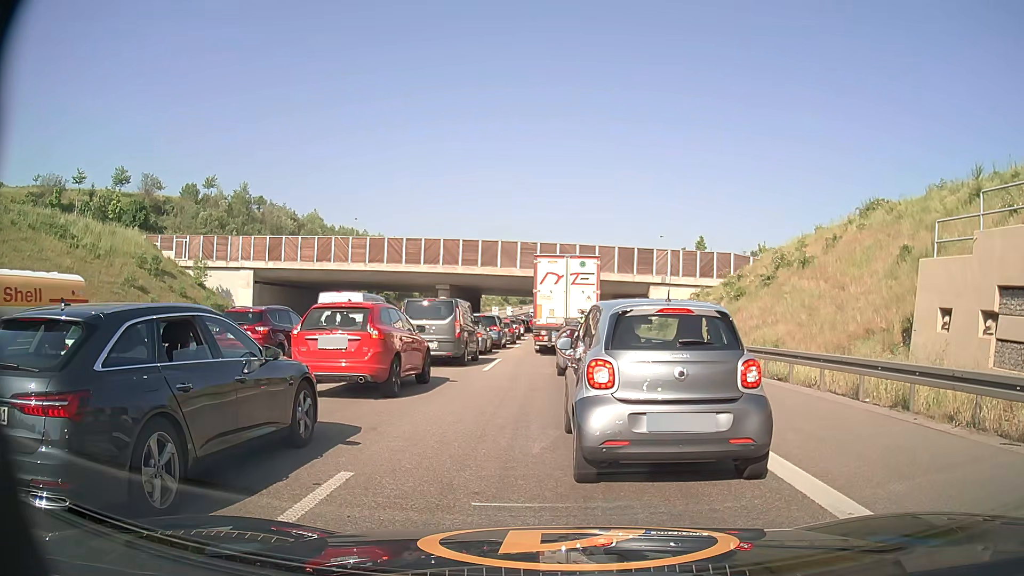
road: motorway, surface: asphalt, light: Day
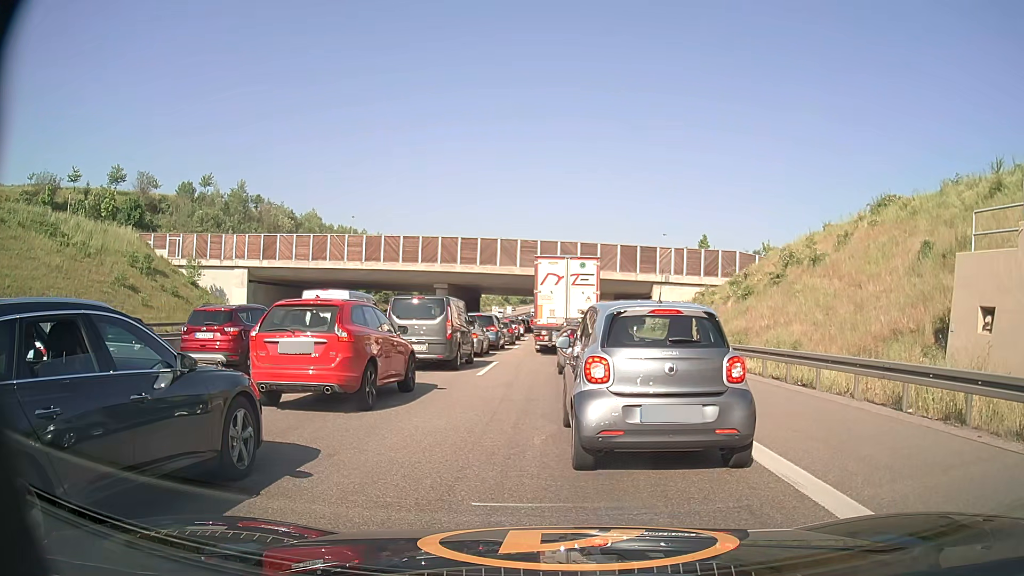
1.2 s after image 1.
(0.0, +1.7) m; 0°
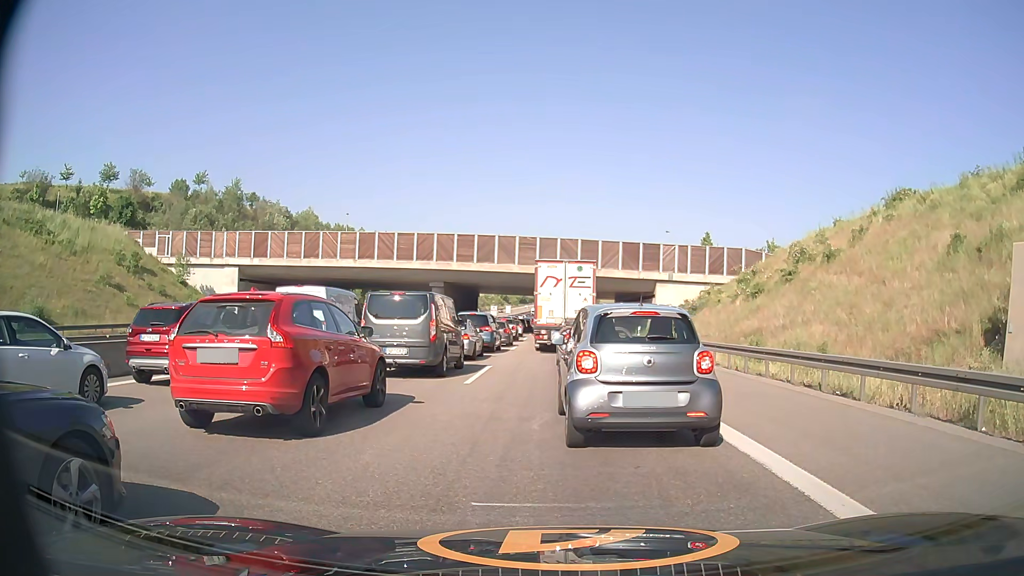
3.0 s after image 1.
(0.0, +2.3) m; 0°
(0, +10) (0, +20) (0, +30) (0, +40) (0, +50) (0, +60) (-1, +70) (-1, +80) (-1, +90) (0, +100) m
